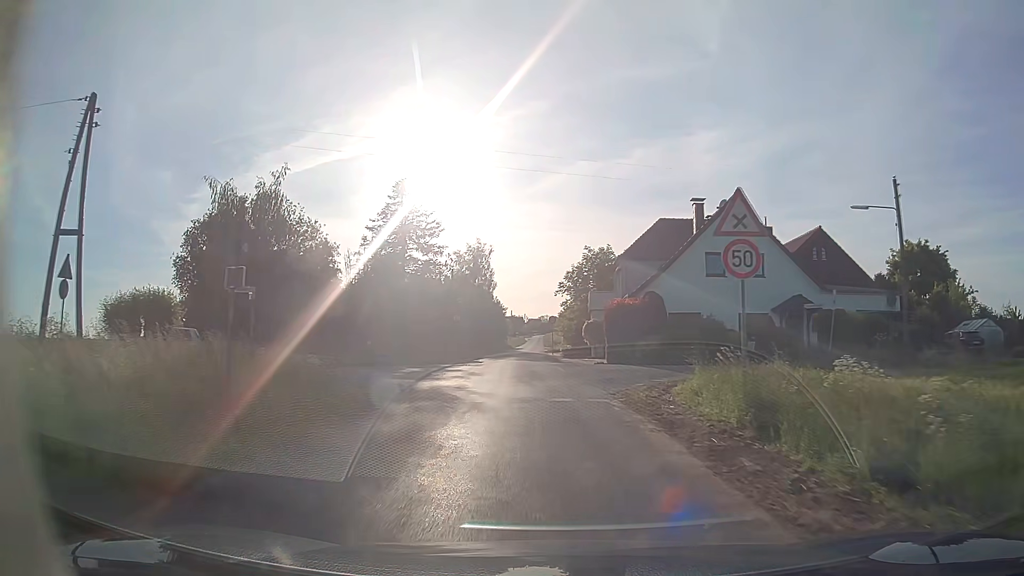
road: unclassified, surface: asphalt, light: Day
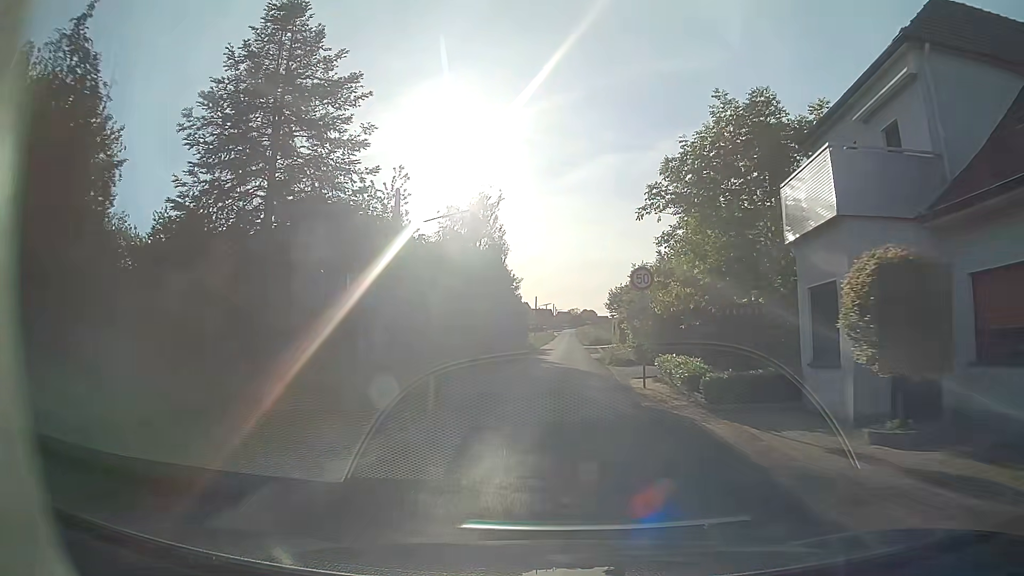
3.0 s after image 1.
(-1.4, +35.7) m; -3°
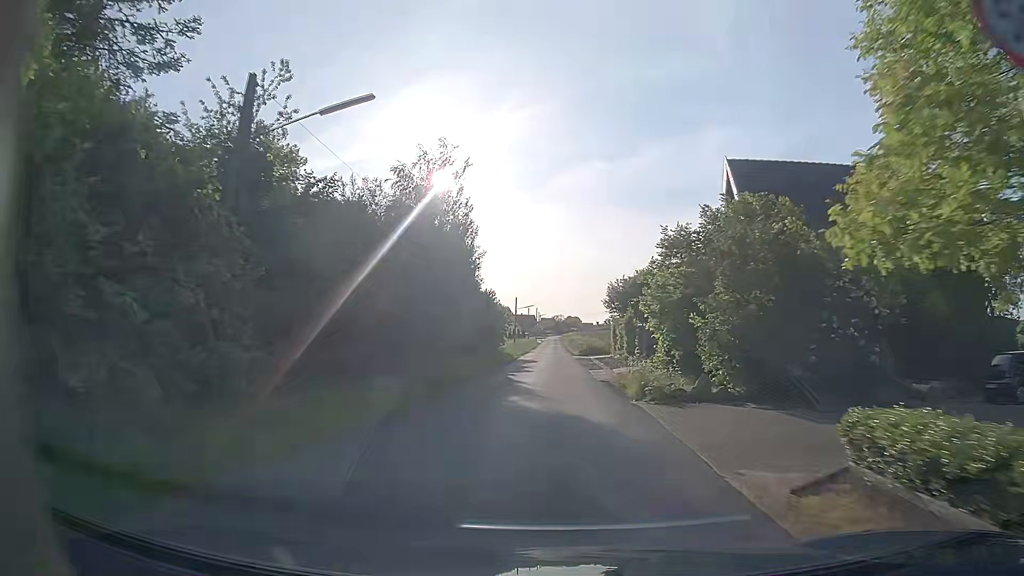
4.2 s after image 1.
(+0.2, +15.0) m; +1°
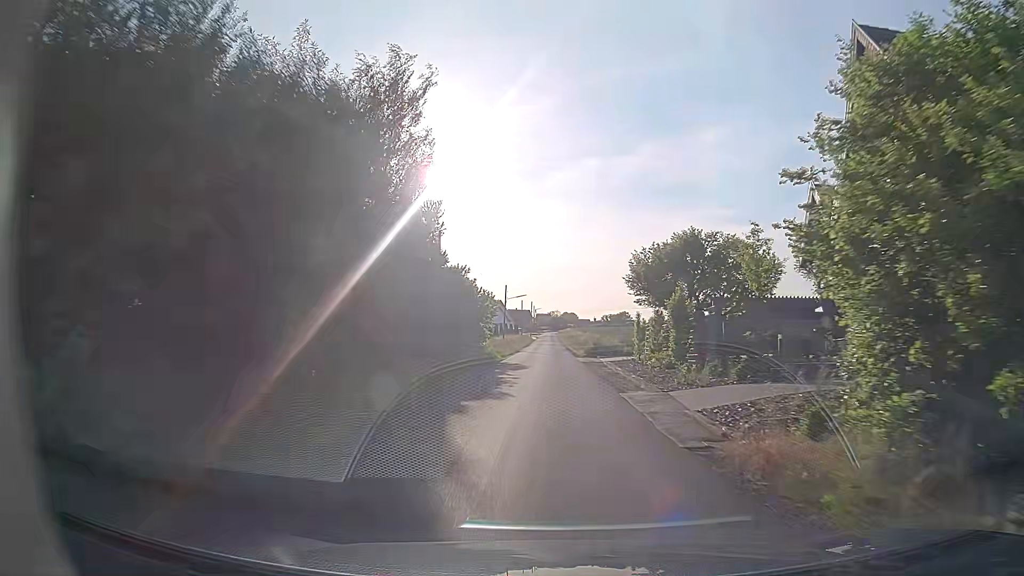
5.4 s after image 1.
(+0.1, +15.4) m; 0°
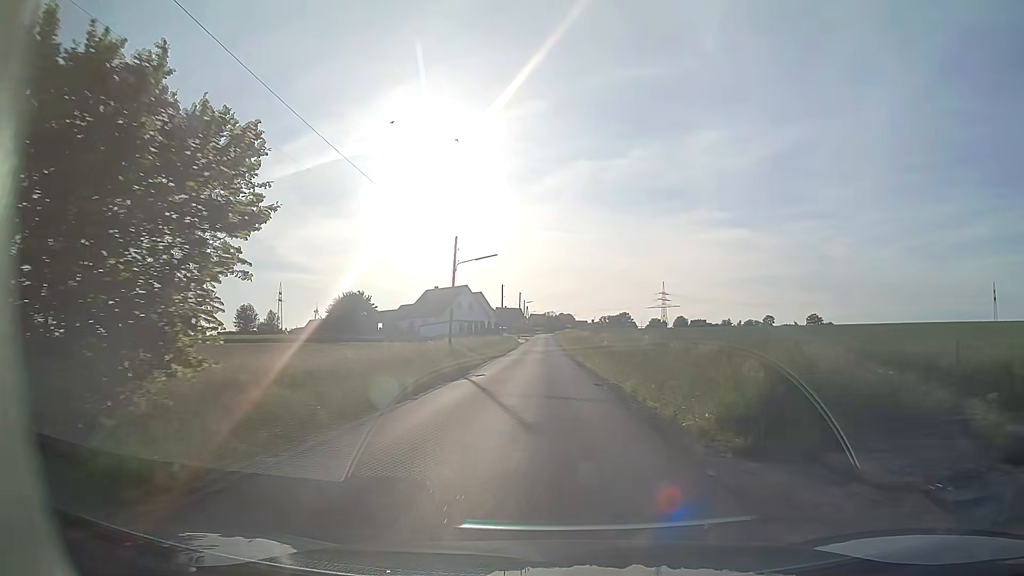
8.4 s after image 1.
(+0.3, +39.8) m; 0°
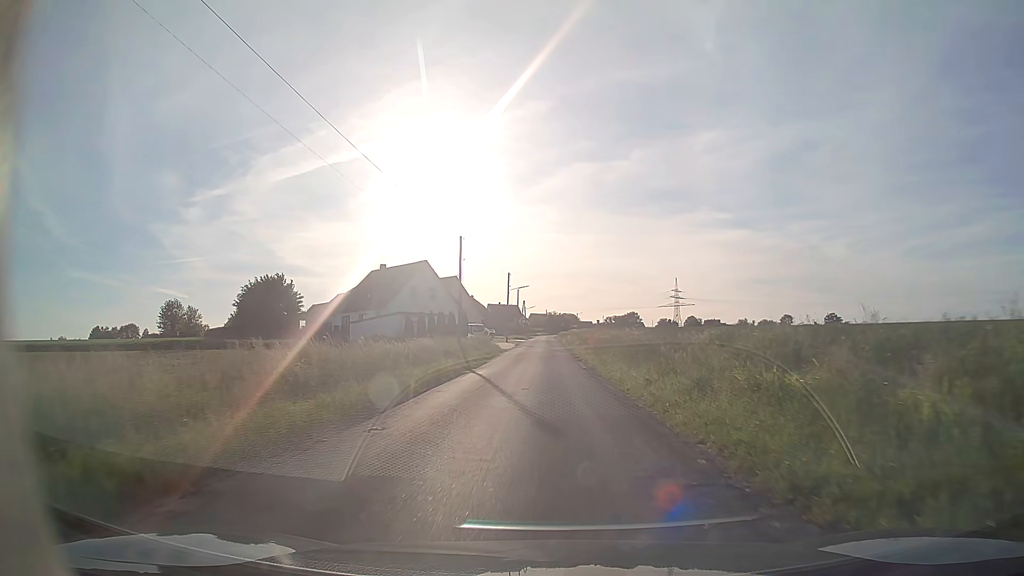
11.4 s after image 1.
(0.0, +40.8) m; 0°
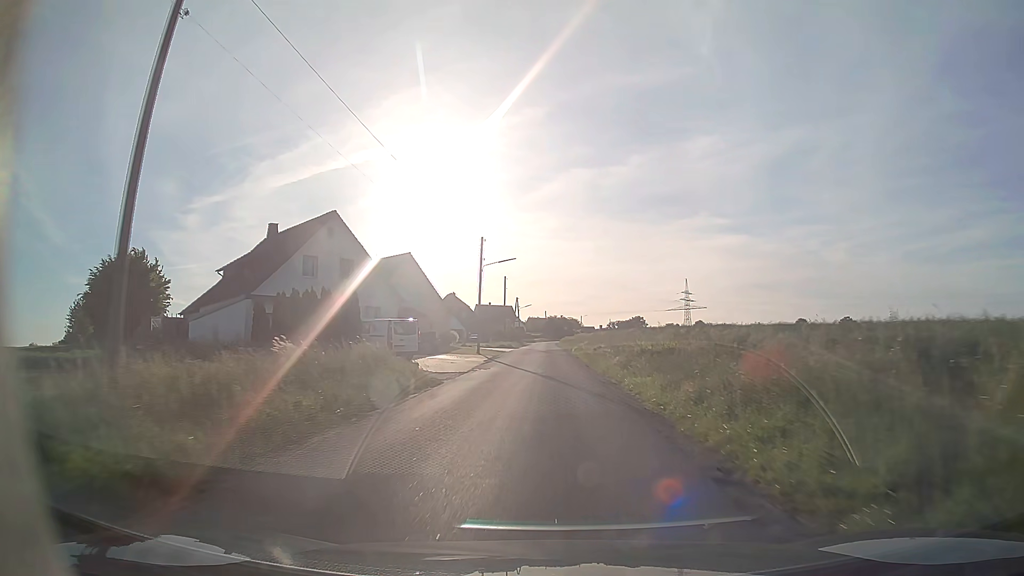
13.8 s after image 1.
(-0.1, +33.7) m; 0°
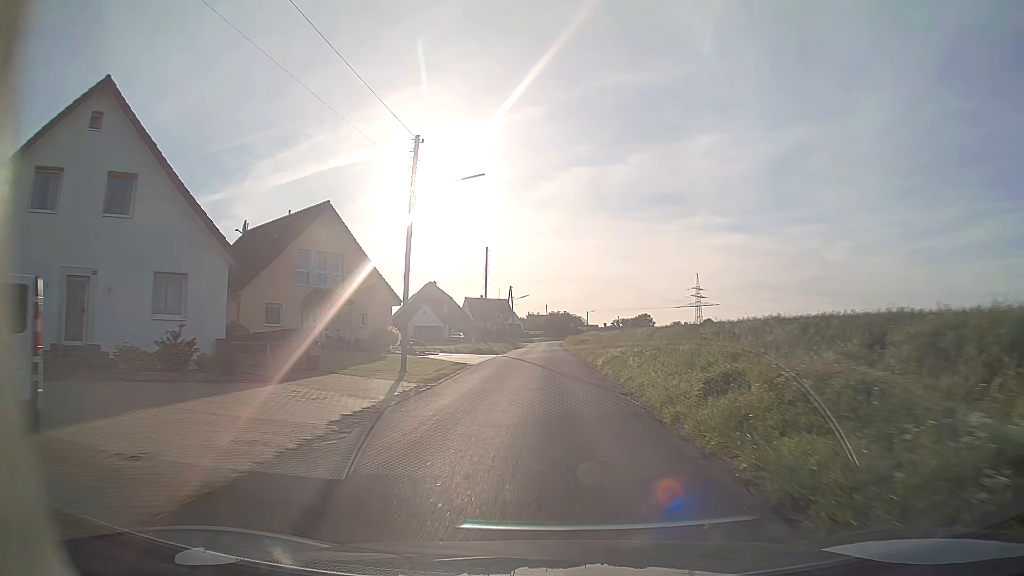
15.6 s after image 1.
(0.0, +25.9) m; 0°
(0, +10) (0, +20) (0, +30) (0, +40) (0, +50) (0, +60) (0, +70) (0, +80) (0, +90) (0, +100) m
